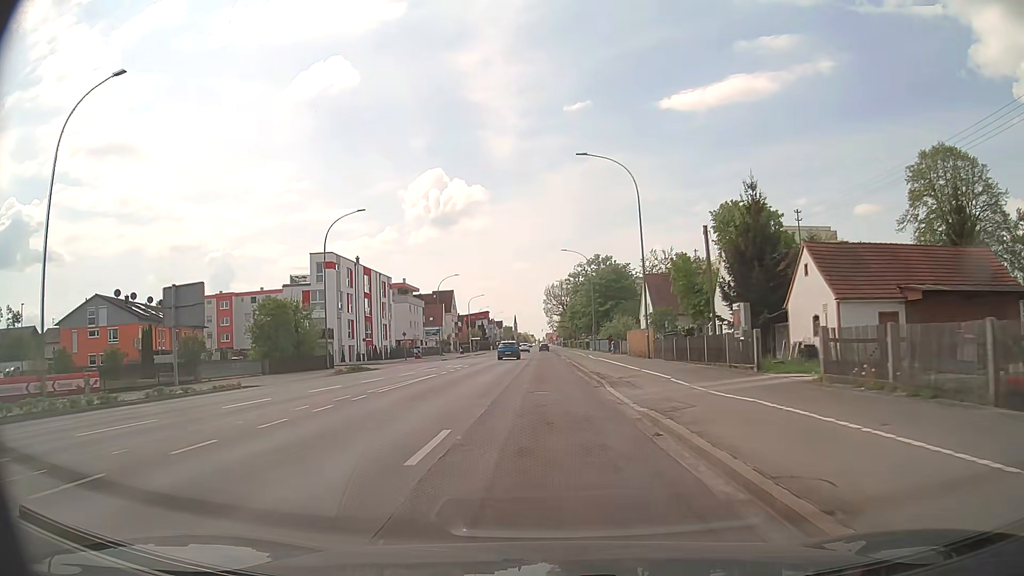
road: tertiary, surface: asphalt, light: Day
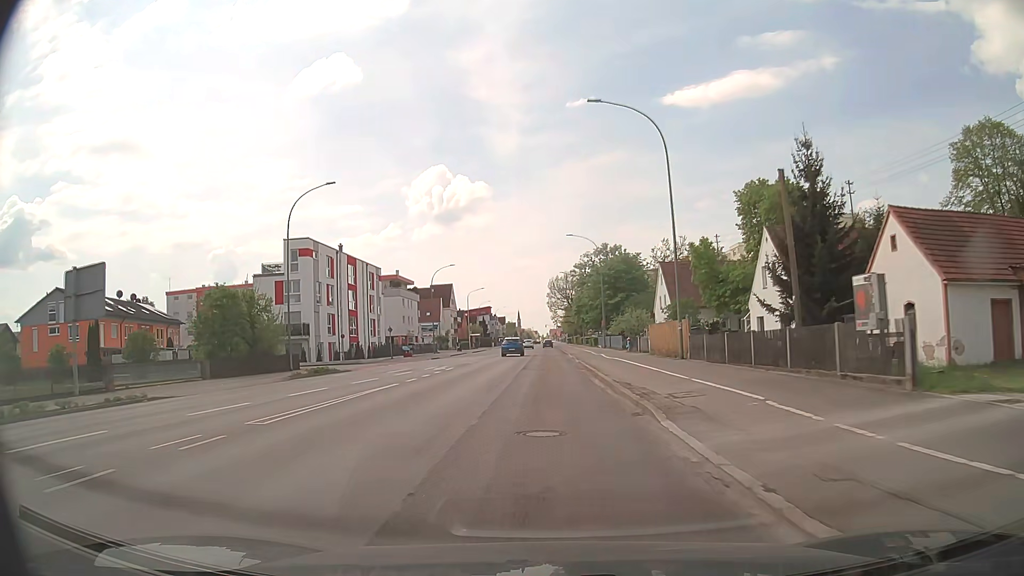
(0.0, +8.7) m; -1°
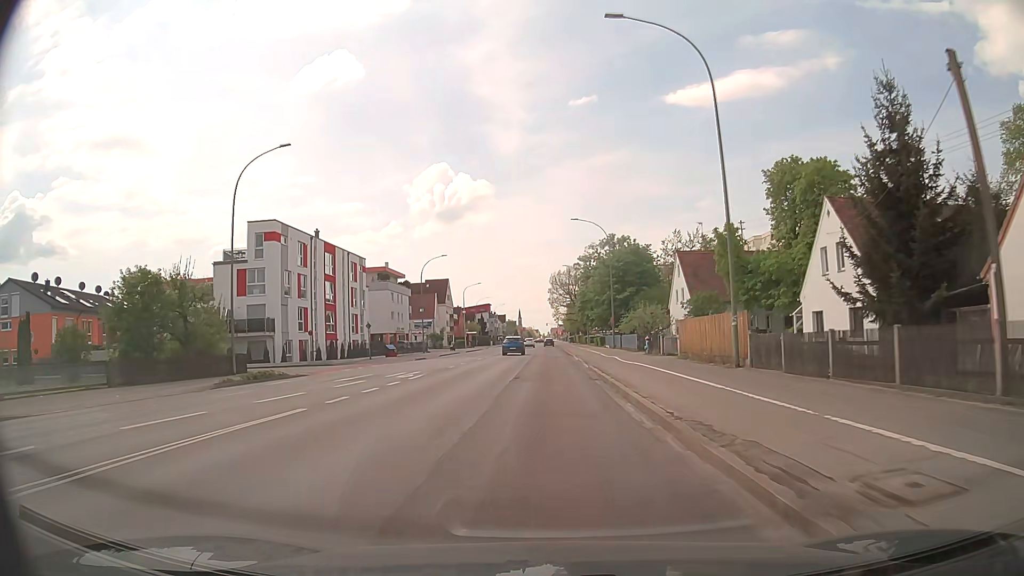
(0.0, +8.8) m; 0°
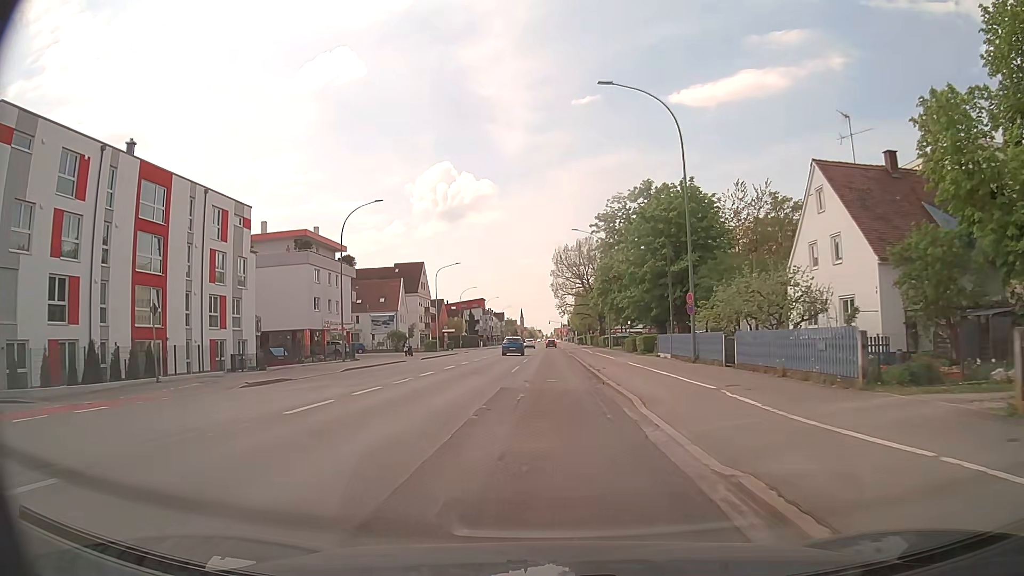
(+0.2, +34.1) m; 0°
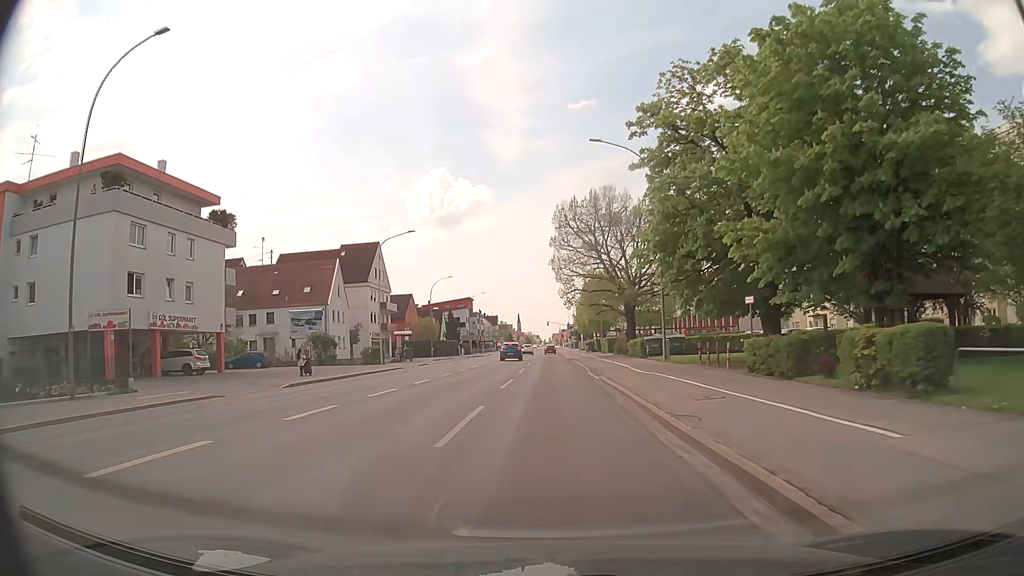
(0.0, +31.8) m; +1°
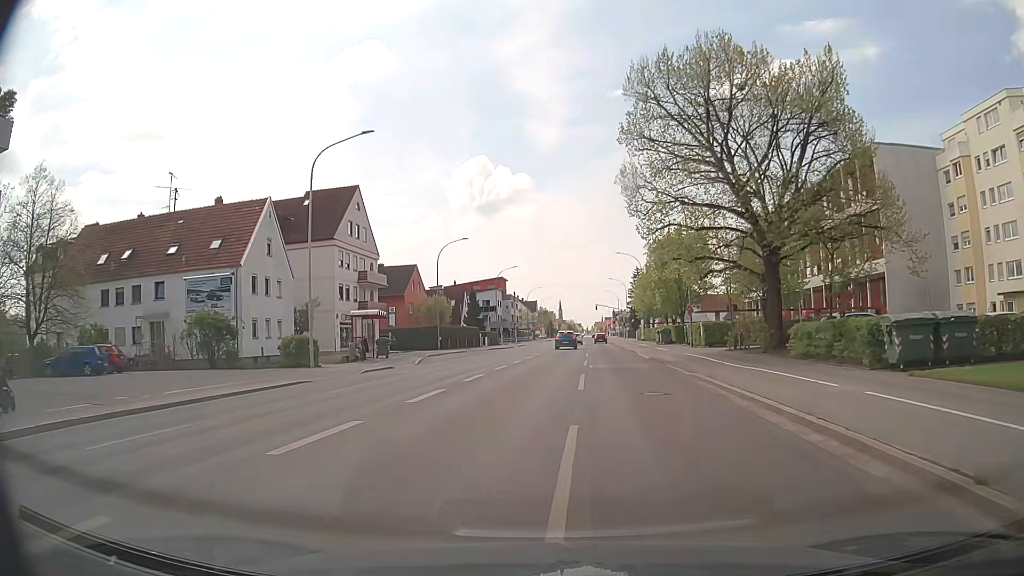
(-1.2, +28.4) m; -4°
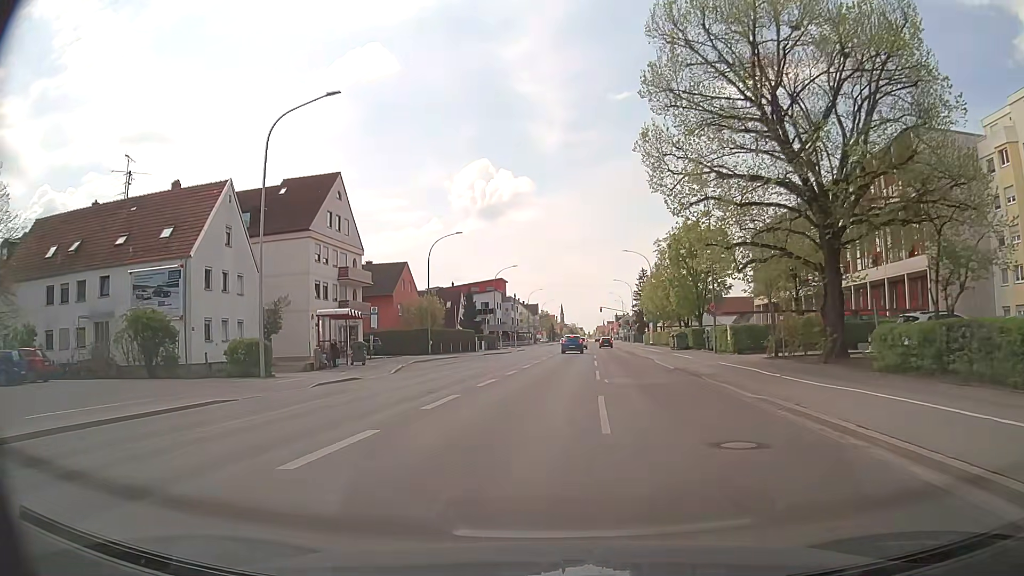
(0.0, +6.6) m; 0°
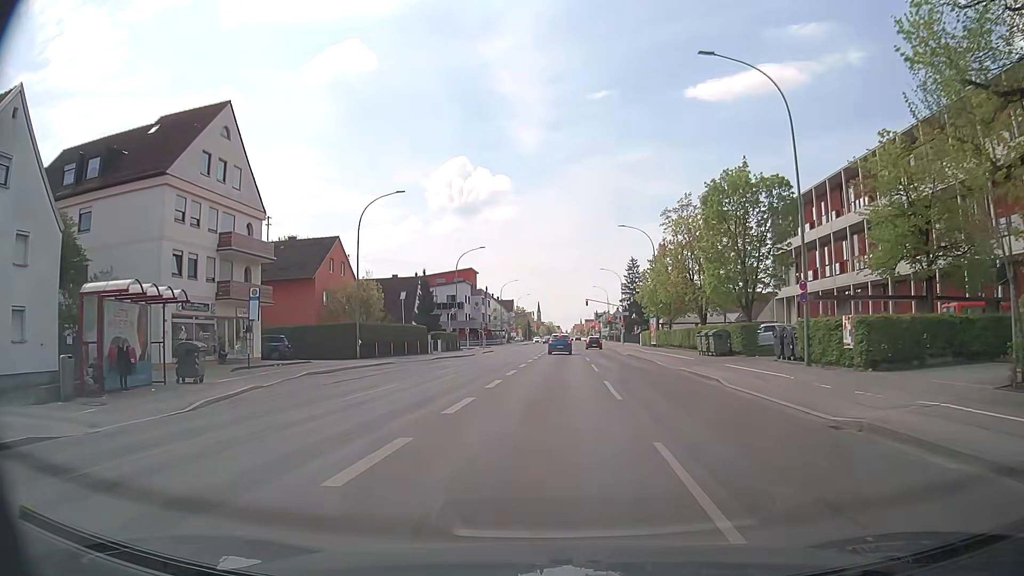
(+0.3, +18.5) m; +2°
(0, +10) (0, +20) (0, +30) (+1, +40) (+1, +50) (+1, +60) (+1, +70) (+1, +80) (+2, +90) (+2, +100) m
